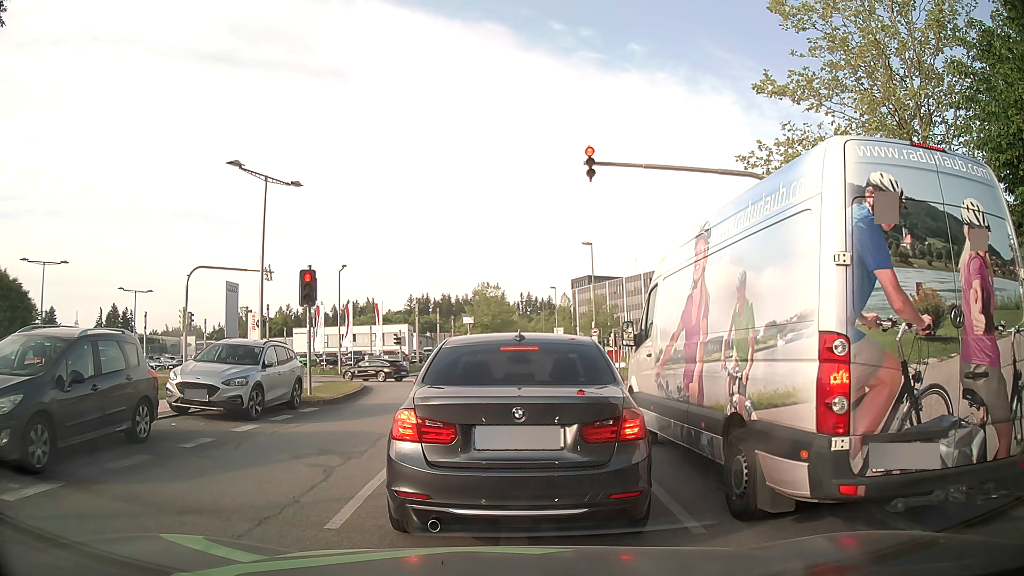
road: residential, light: Day
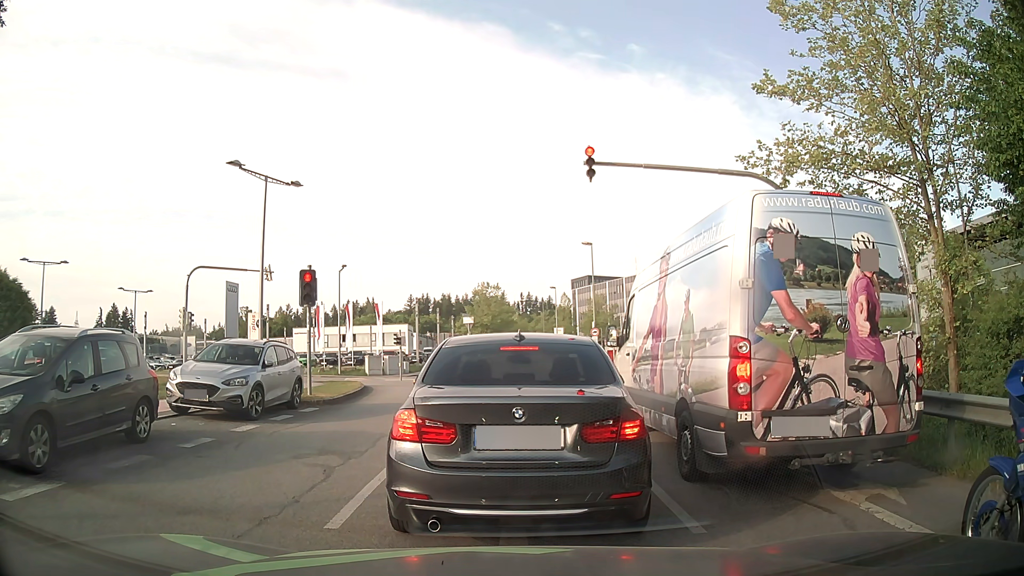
(0.0, 0.0) m; 0°
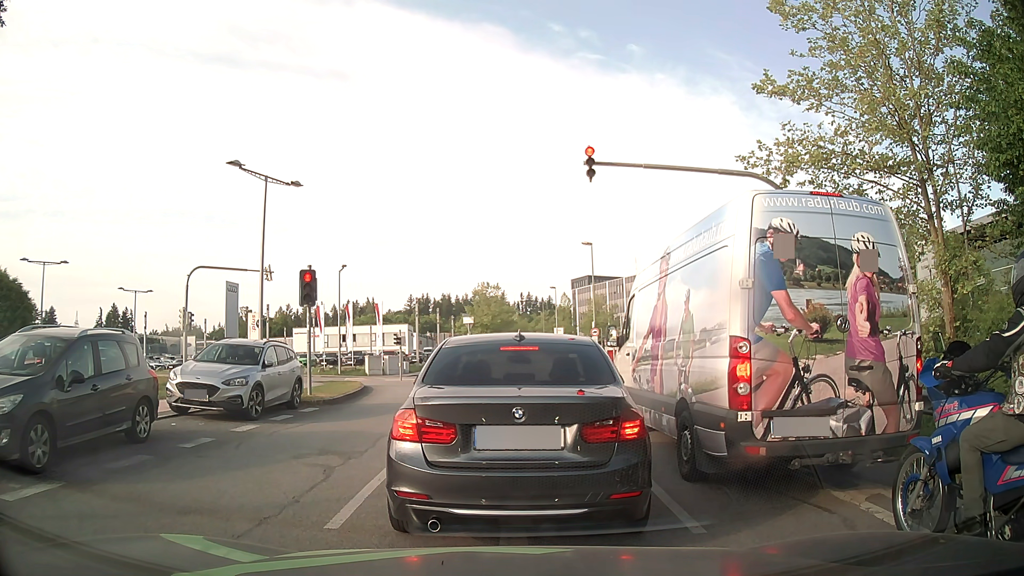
(0.0, 0.0) m; 0°
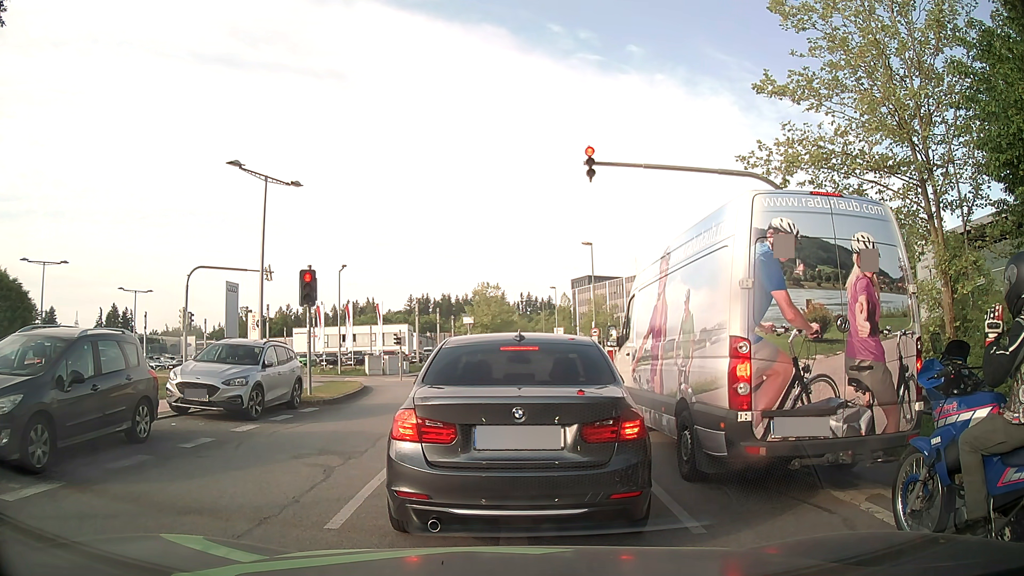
(0.0, 0.0) m; 0°
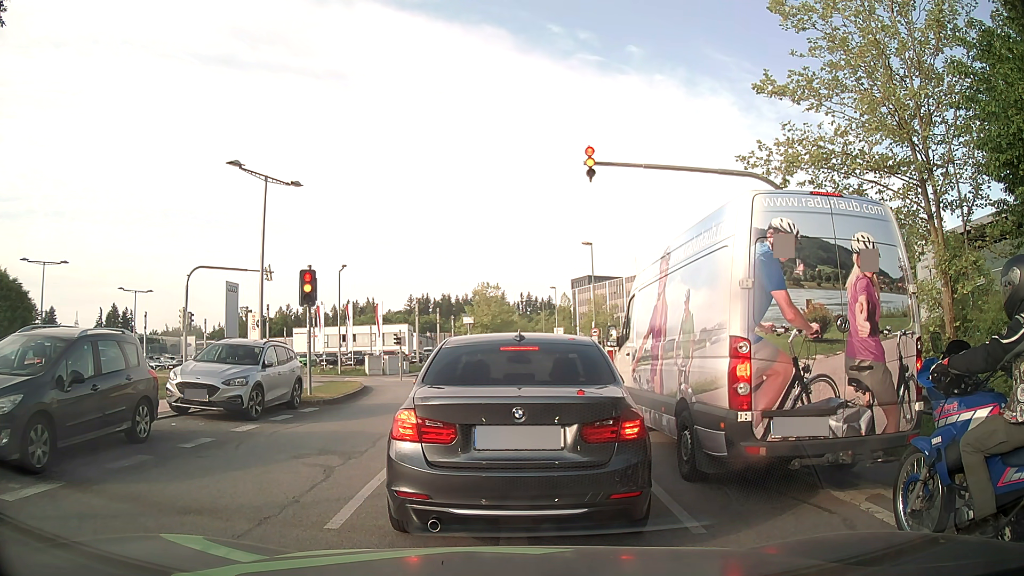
(0.0, 0.0) m; 0°
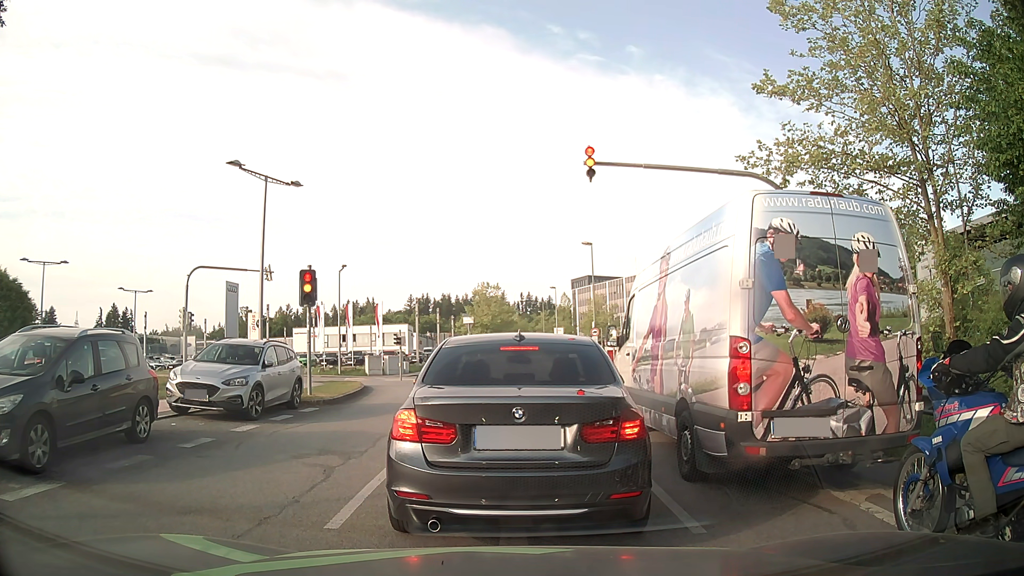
(0.0, 0.0) m; 0°
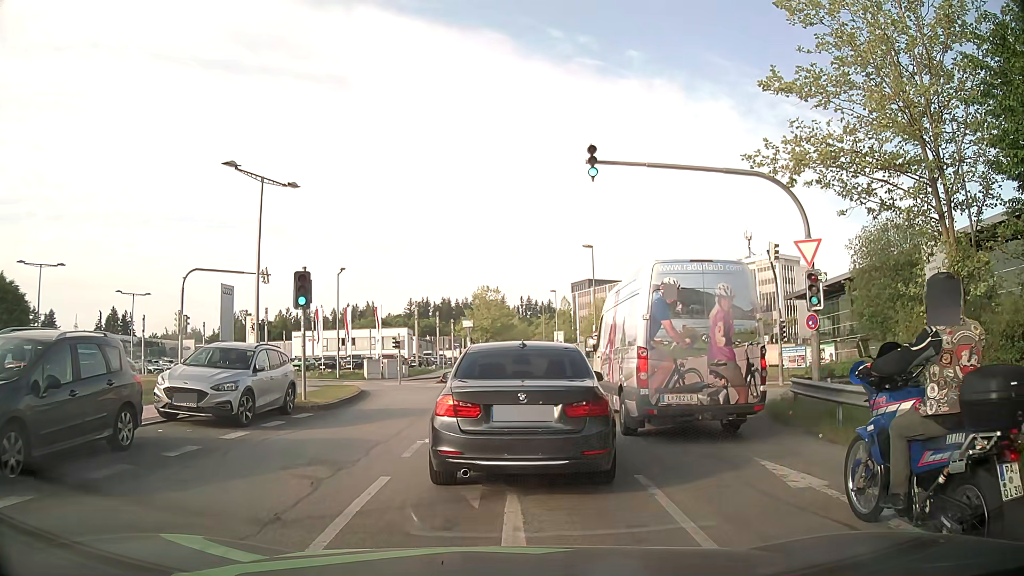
(0.0, +0.5) m; 0°
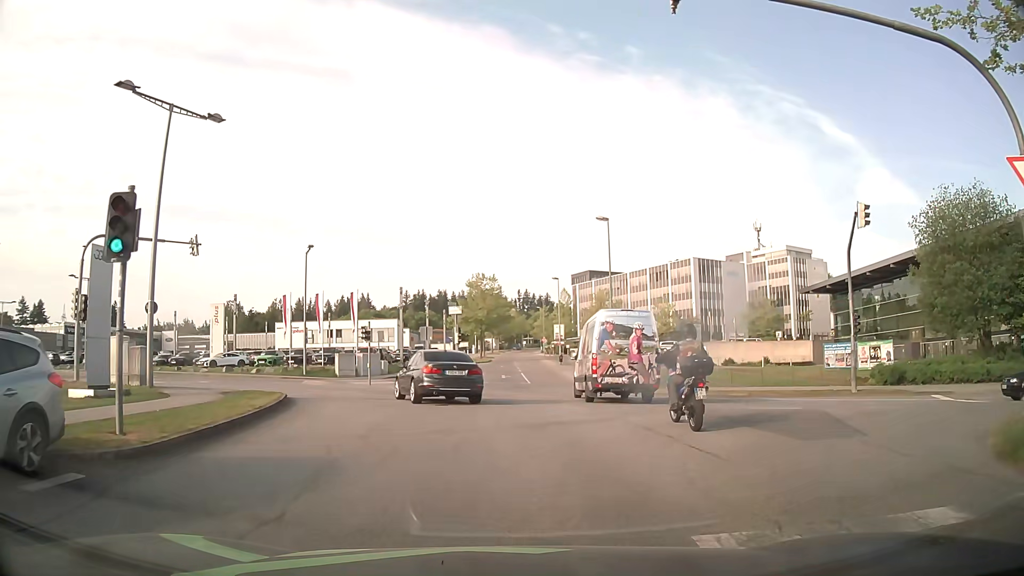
(-0.2, +9.4) m; -1°
(0, +10) (-1, +20) (-5, +29) (-12, +36) (-20, +42) (-29, +47) (-38, +51) (-46, +56) (-55, +61) (-65, +65) m
